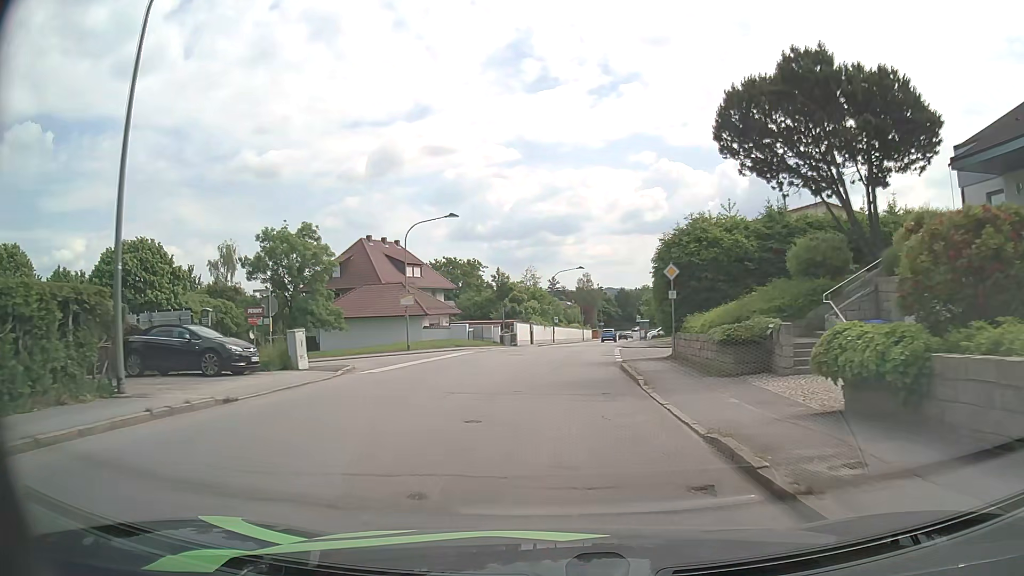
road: unclassified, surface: asphalt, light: Day
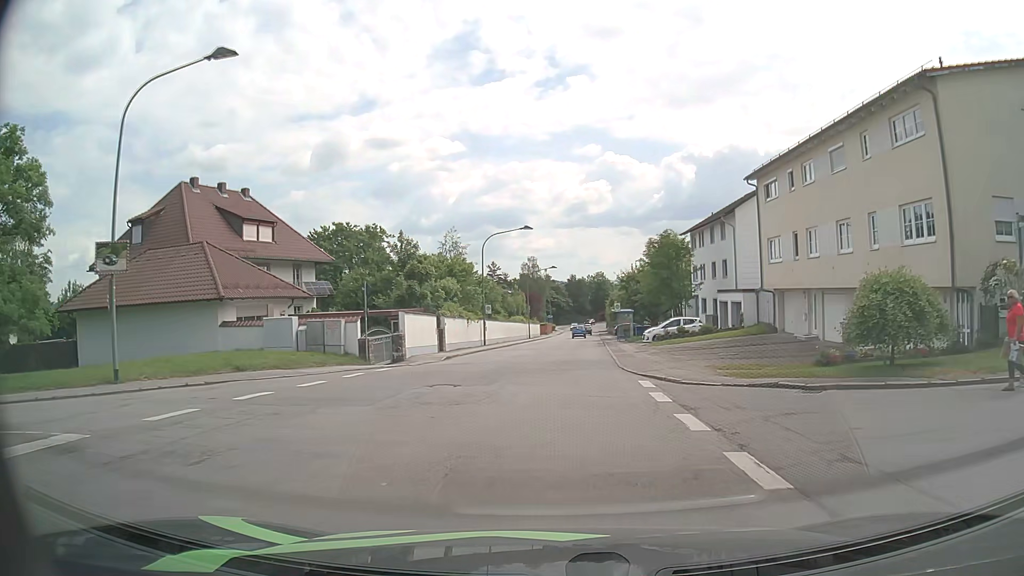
(+1.0, +29.4) m; +5°
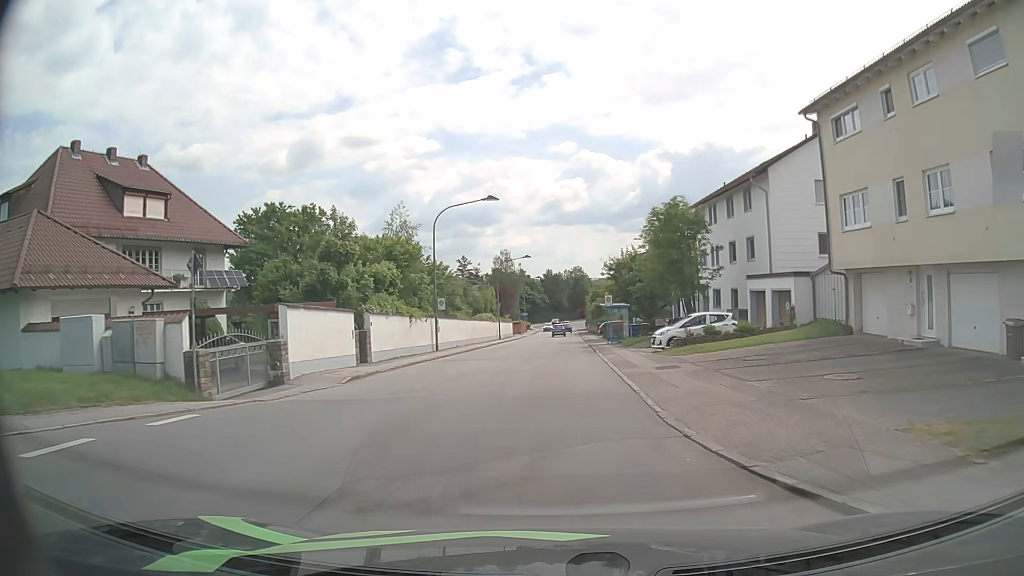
(+0.2, +11.9) m; +2°
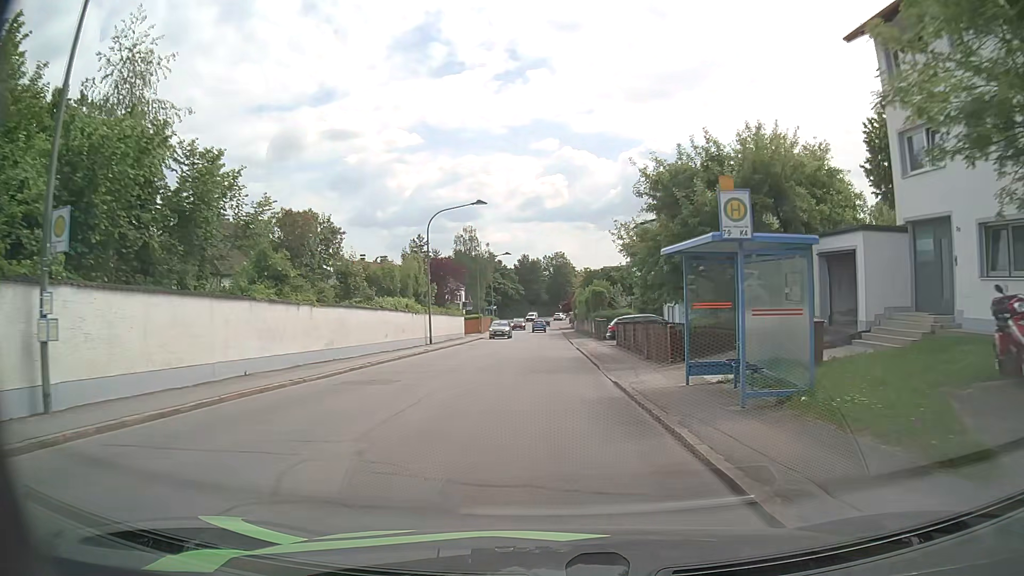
(+0.7, +31.6) m; +2°
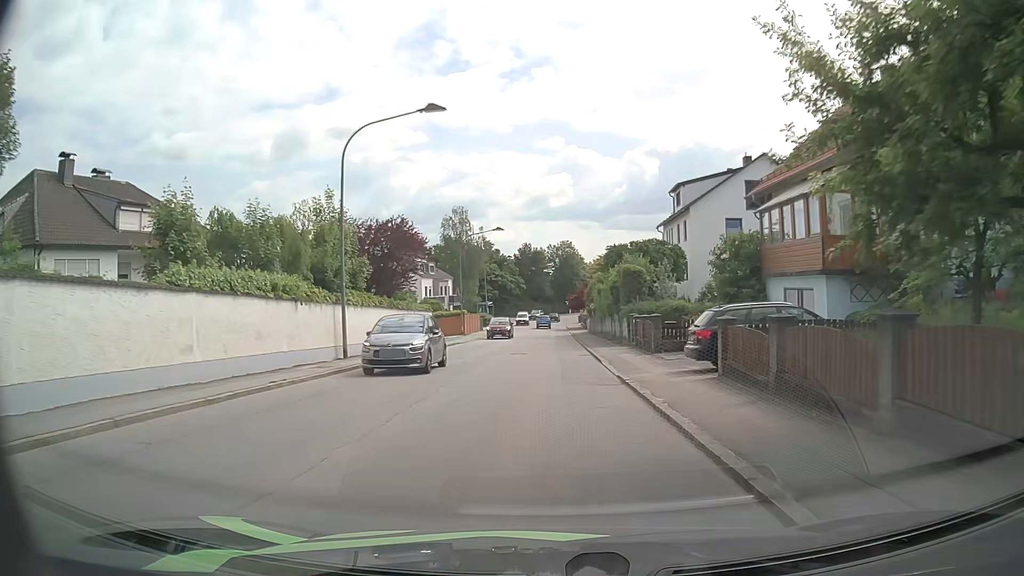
(-0.2, +19.4) m; -1°
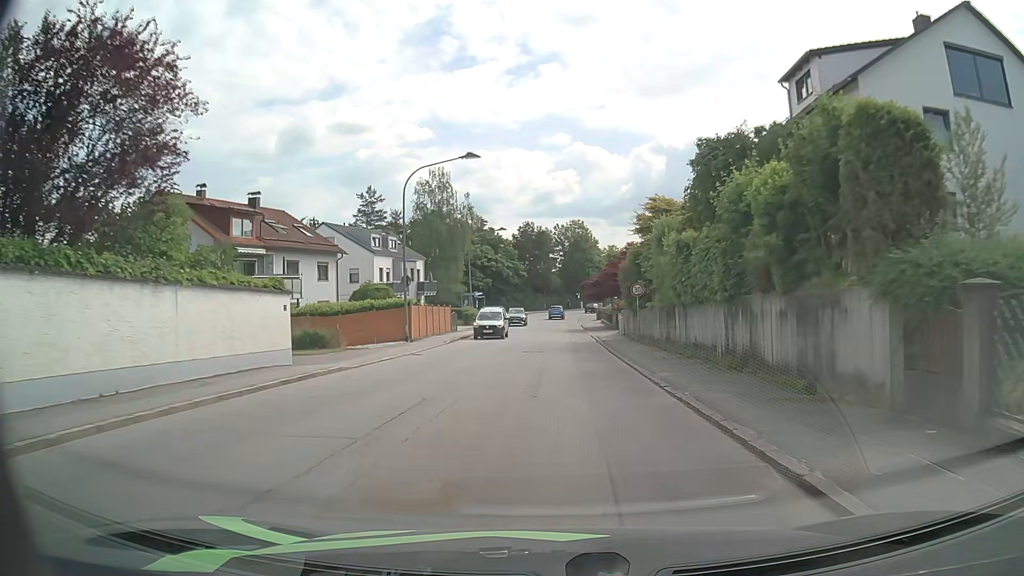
(-0.1, +25.1) m; 0°
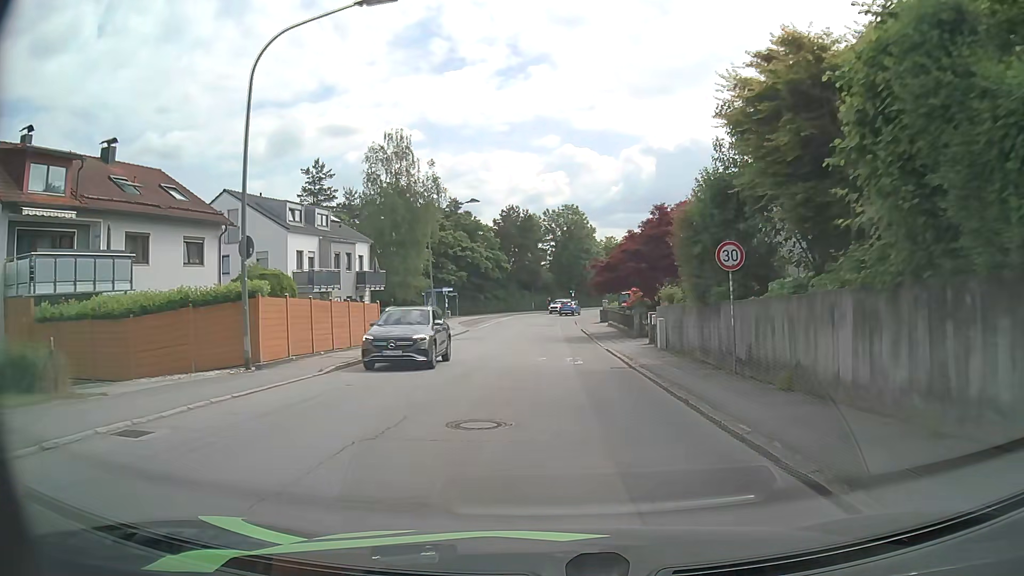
(0.0, +17.4) m; +1°
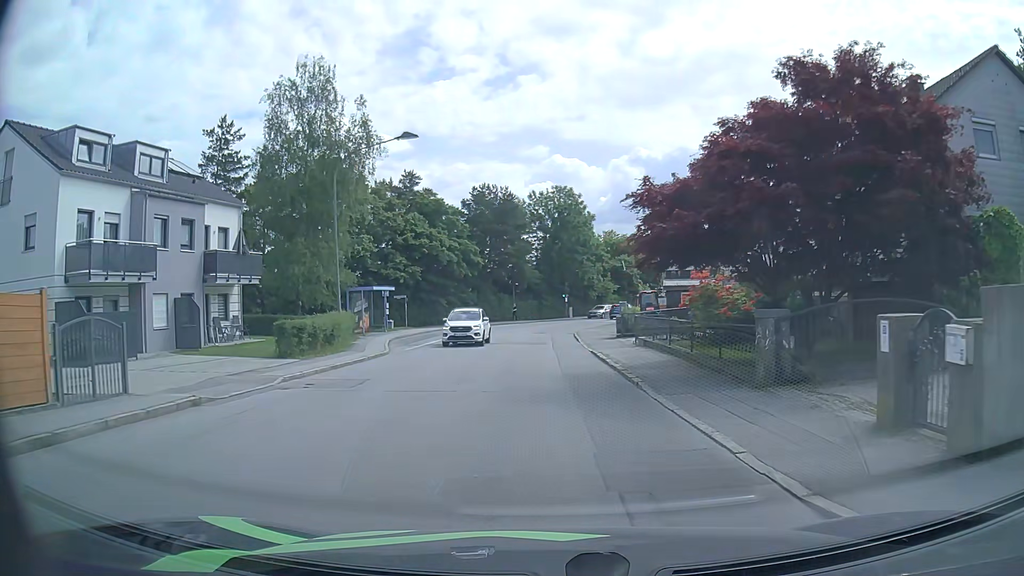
(+0.1, +20.4) m; +1°
(0, +10) (0, +20) (0, +30) (0, +40) (0, +50) (+2, +60) (+6, +69) (+12, +77) (+18, +85) (+25, +92) m
